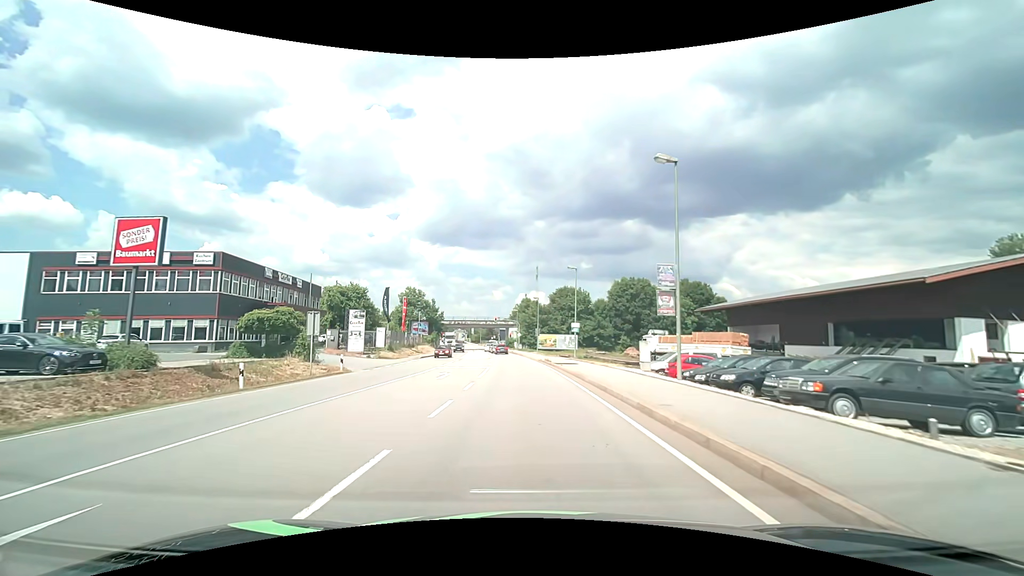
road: primary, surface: asphalt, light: Day
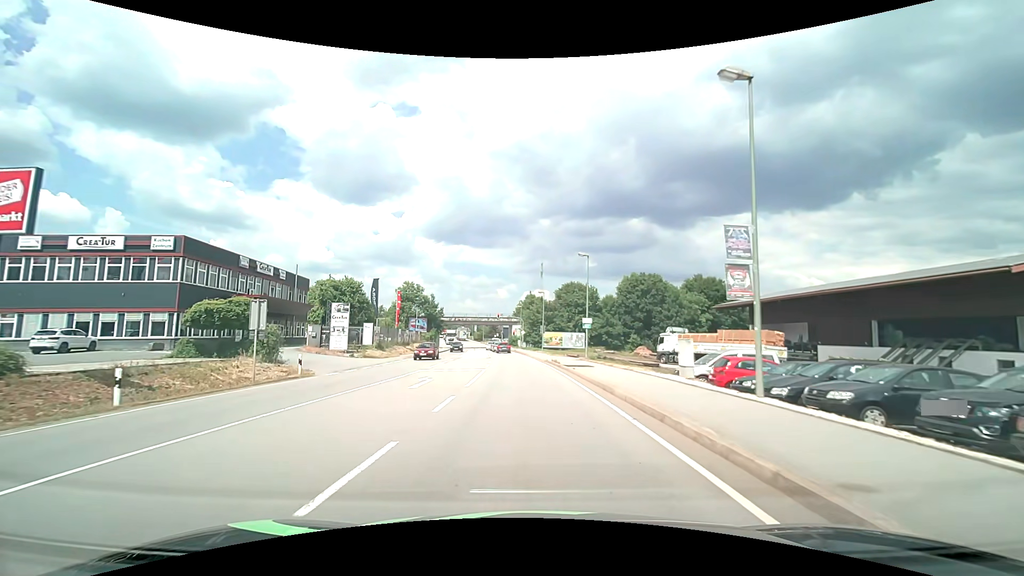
(0.0, +5.6) m; 0°
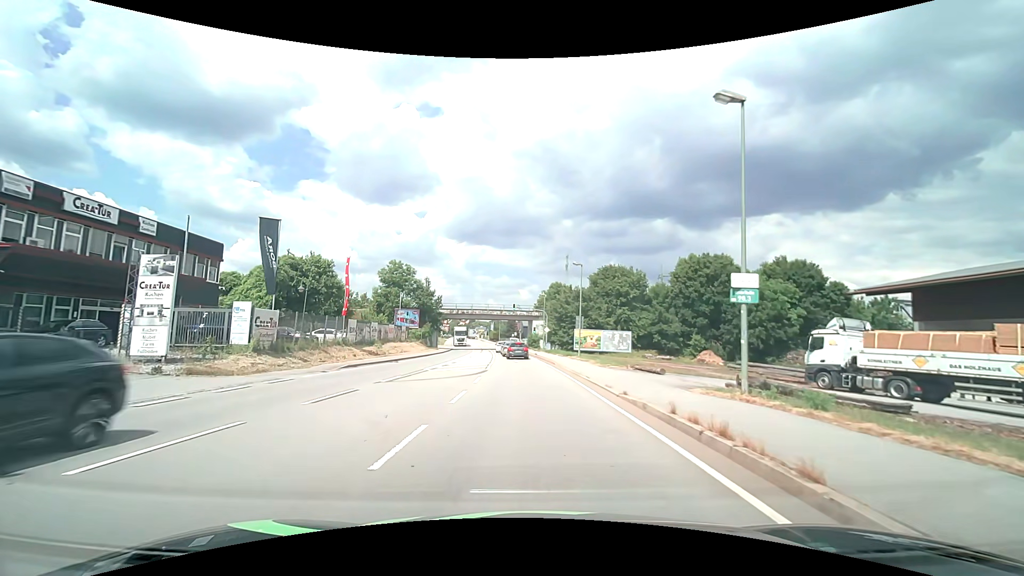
(-0.6, +24.1) m; -2°
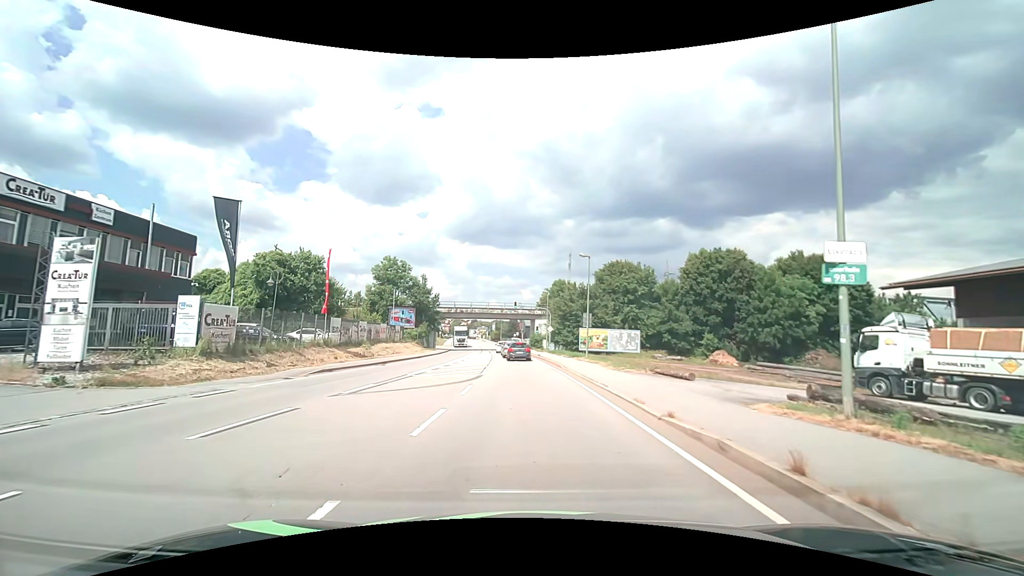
(0.0, +3.9) m; 0°
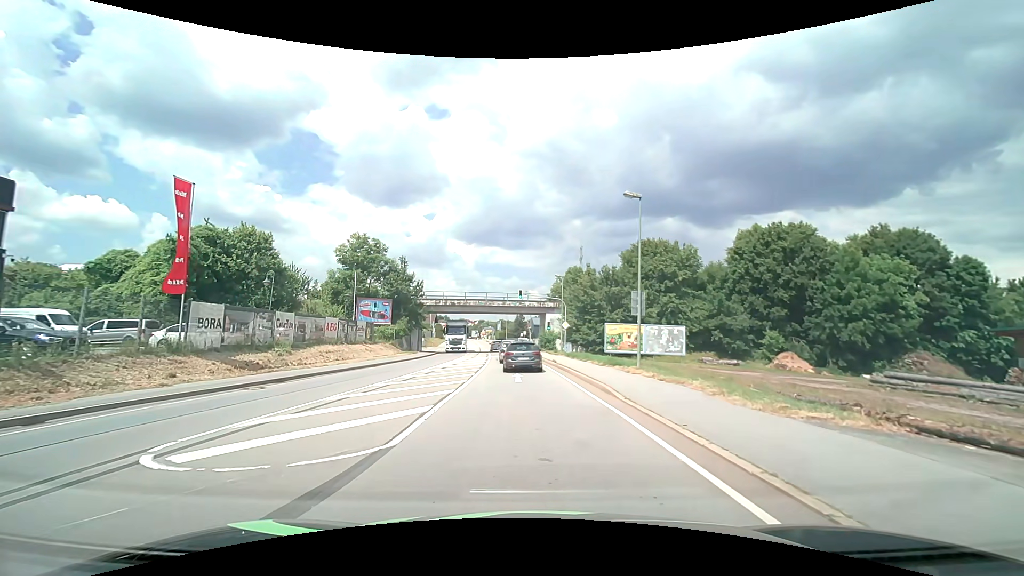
(-0.2, +15.3) m; -1°
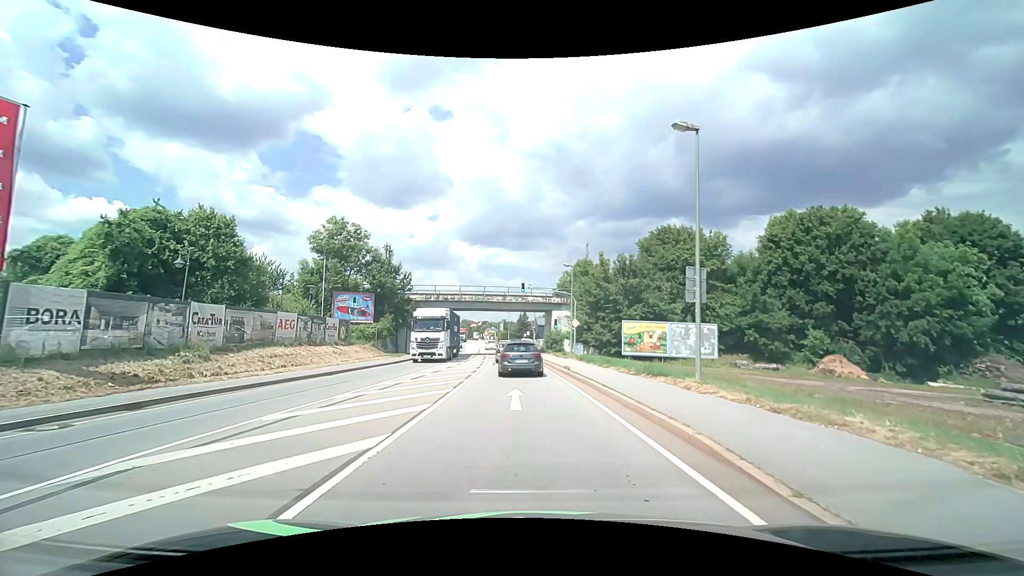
(0.0, +7.3) m; +1°
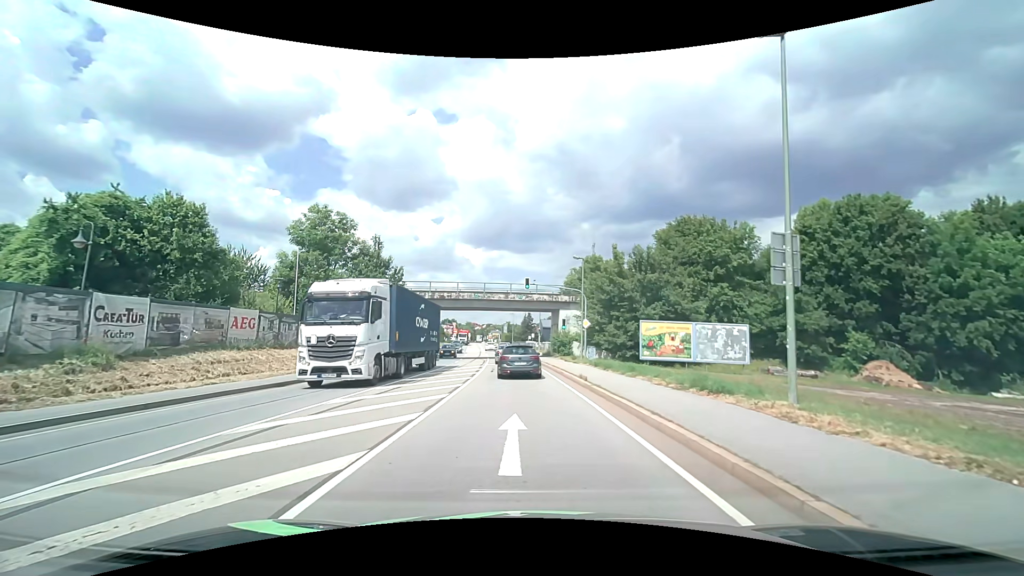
(-0.1, +5.0) m; -1°
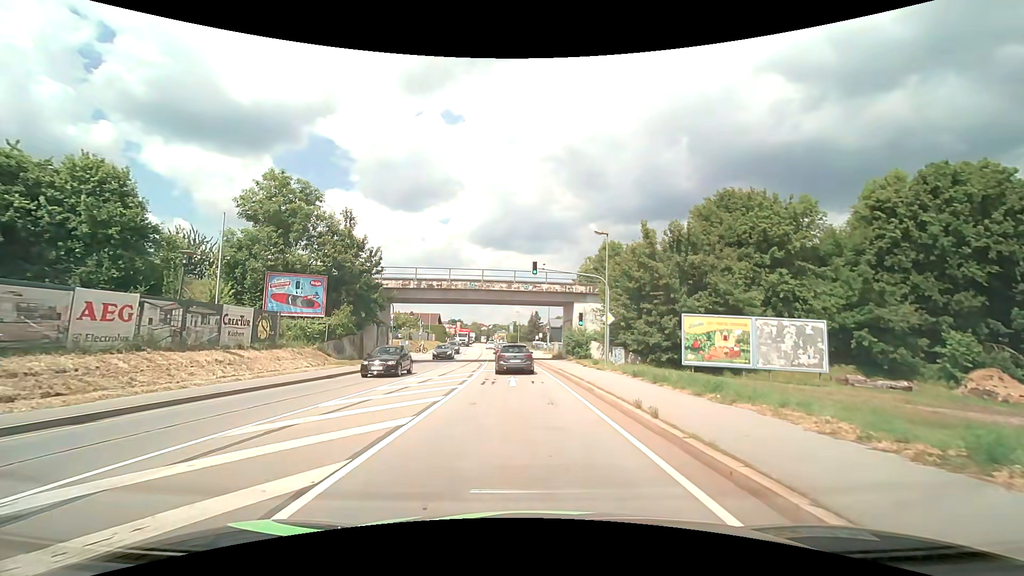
(-0.1, +8.6) m; -1°
(0, +10) (0, +20) (-1, +30) (-2, +40) (-3, +50) (-4, +60) (-5, +70) (-6, +80) (-7, +90) (-8, +100) m
